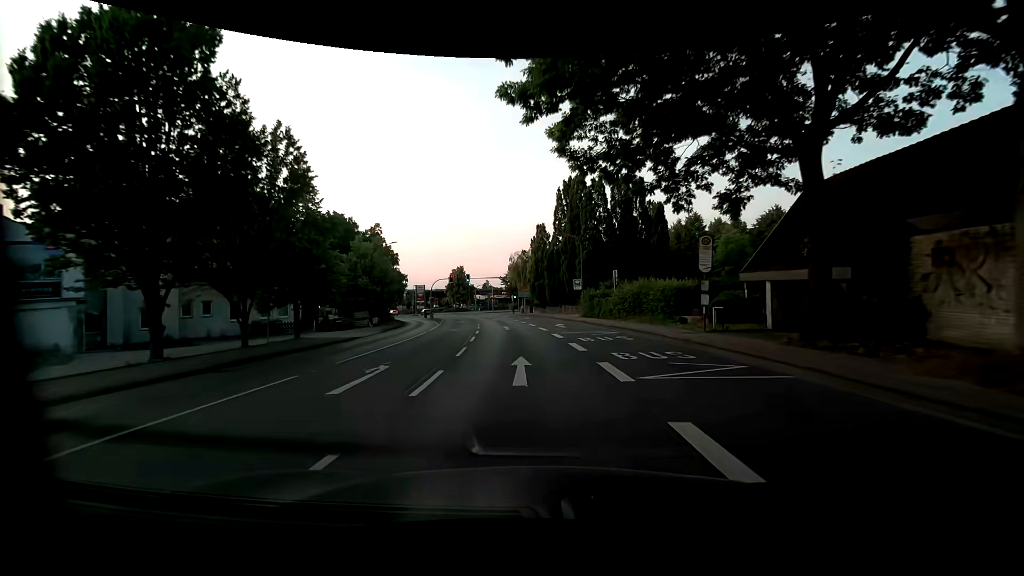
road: primary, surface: asphalt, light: Day
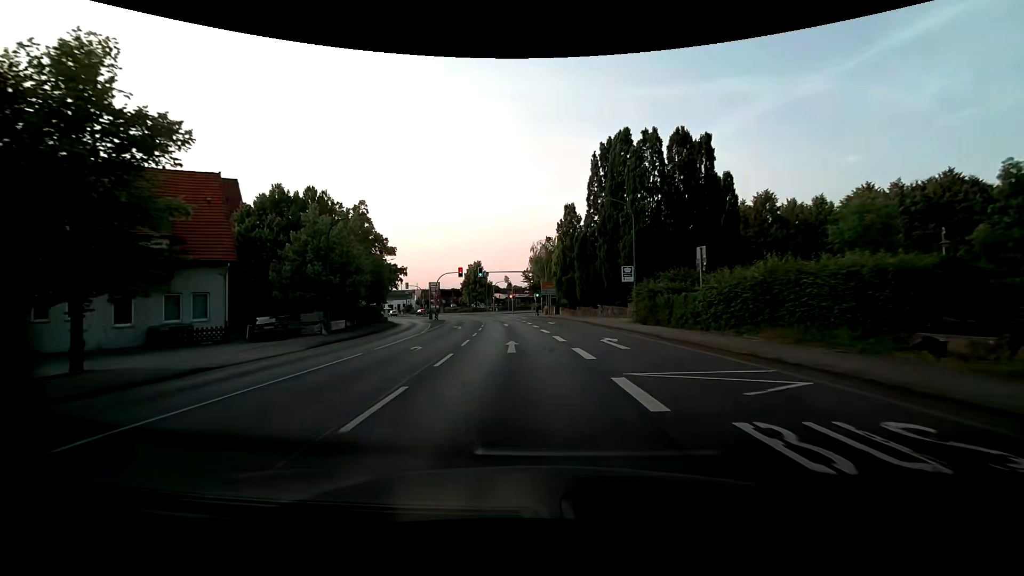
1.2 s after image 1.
(-0.3, +14.5) m; -3°
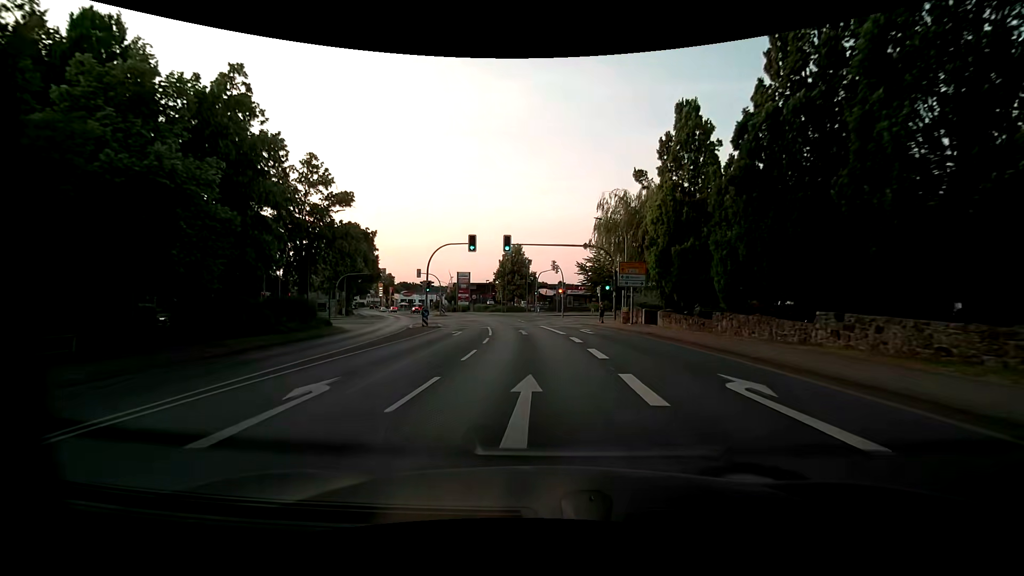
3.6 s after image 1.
(-1.7, +29.6) m; -6°
(0, +10) (0, +20) (-1, +30) (-2, +40) (-4, +50) (-6, +60) (-9, +69) (-12, +79) (-16, +88) (-20, +97) m
